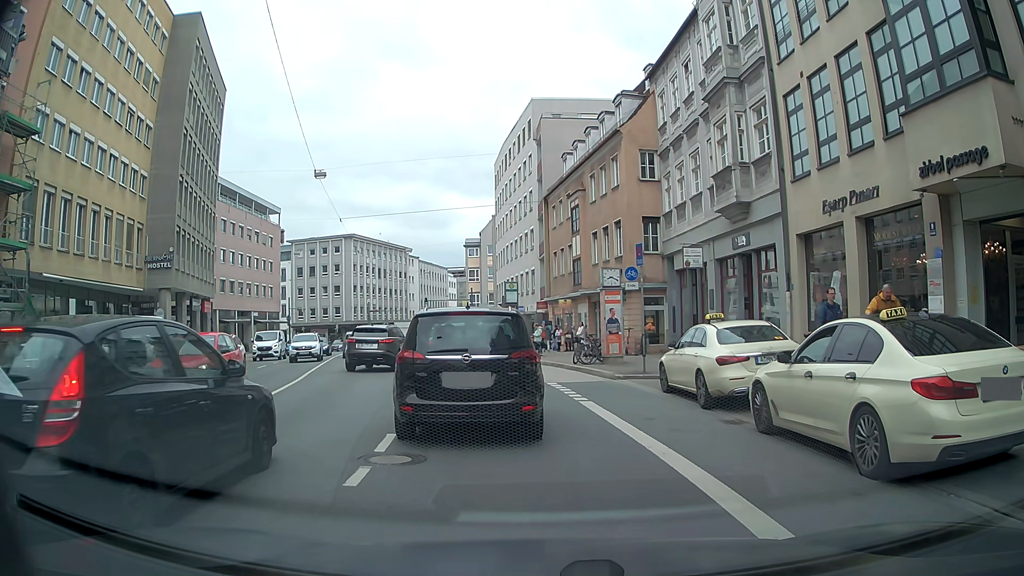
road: tertiary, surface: asphalt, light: Day
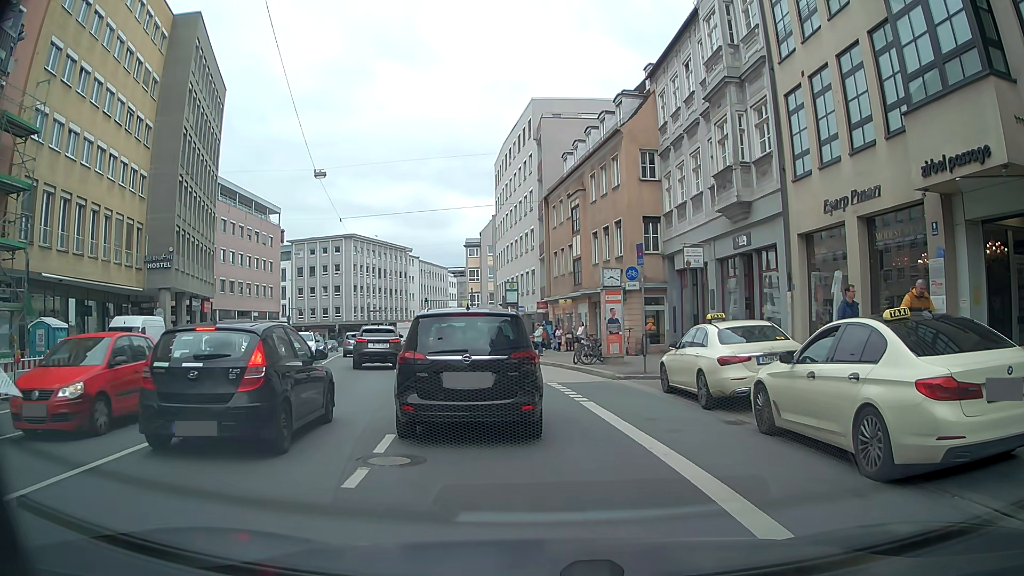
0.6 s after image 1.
(0.0, +0.1) m; 0°
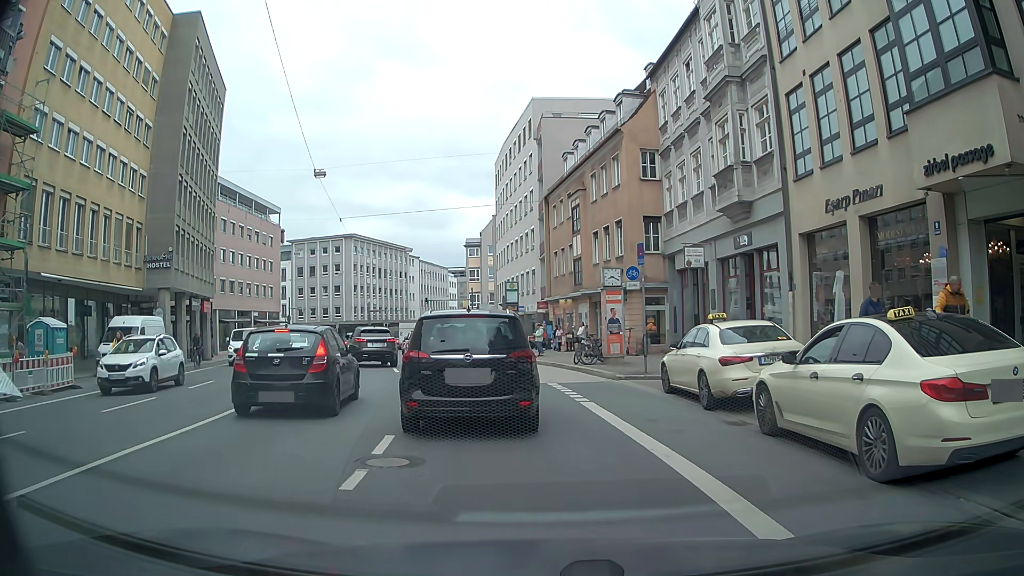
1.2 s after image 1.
(0.0, +0.1) m; 0°
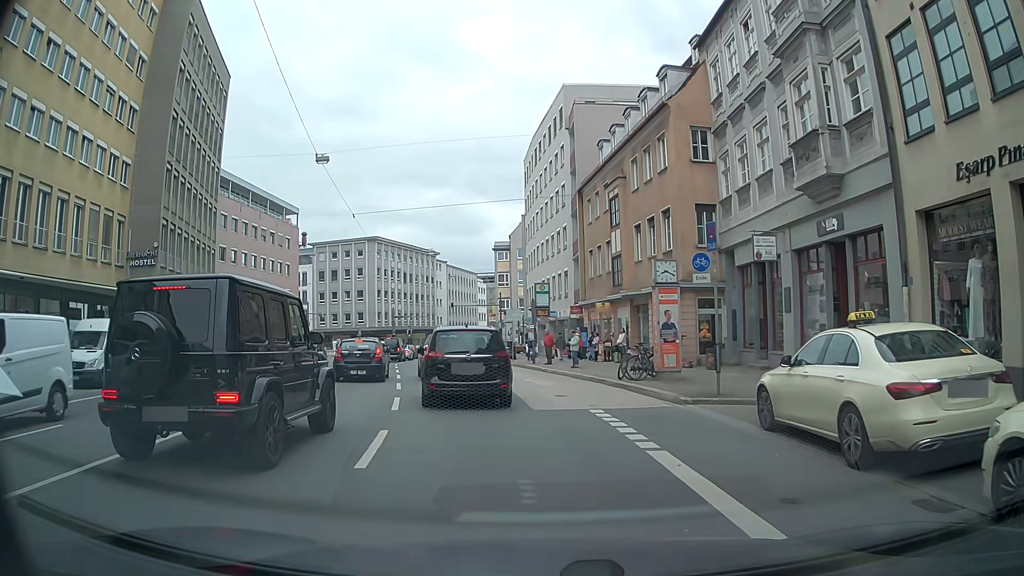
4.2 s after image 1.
(-0.2, +5.1) m; -4°
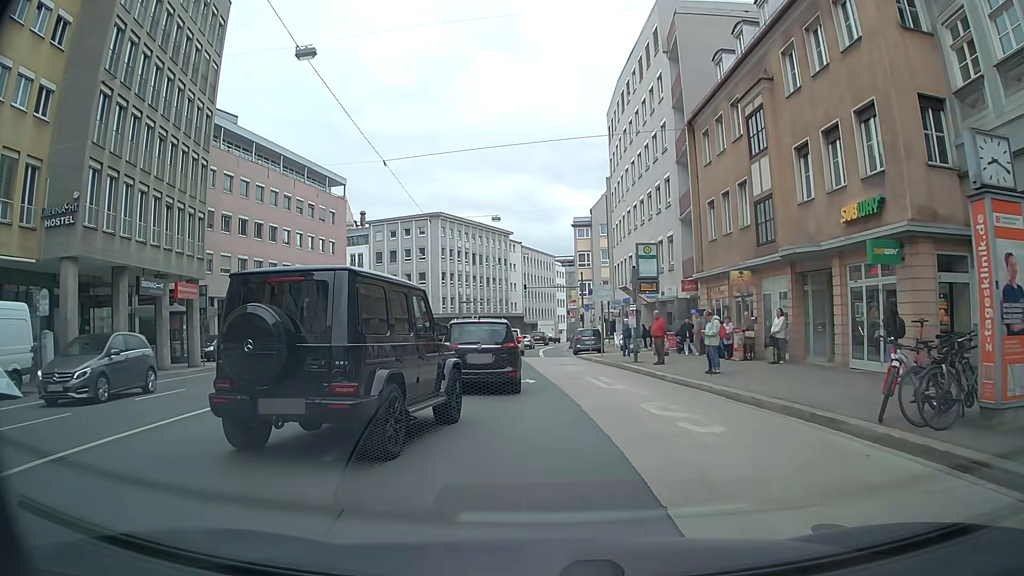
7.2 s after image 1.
(-0.9, +12.3) m; -6°
